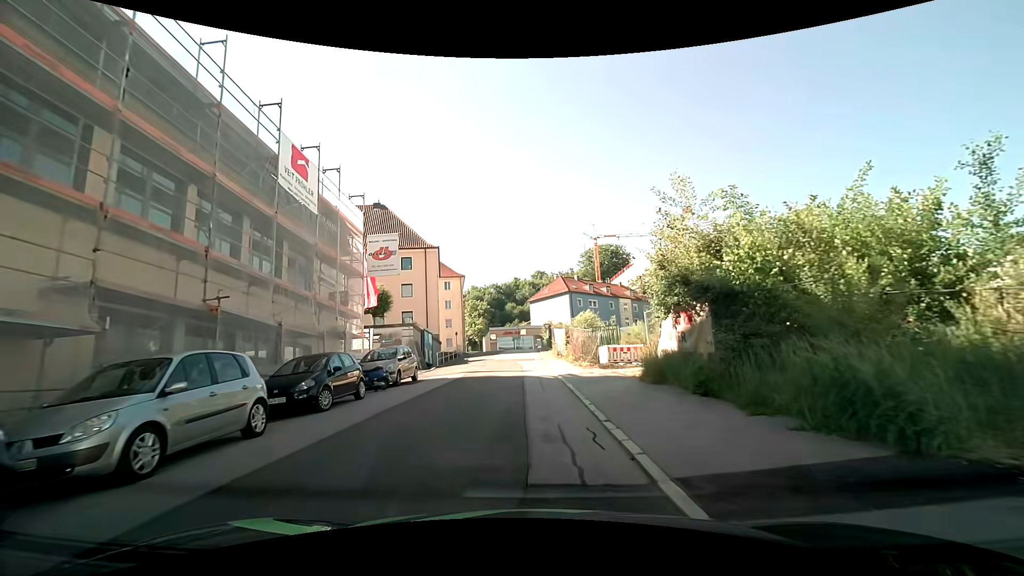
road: residential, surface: asphalt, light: Day
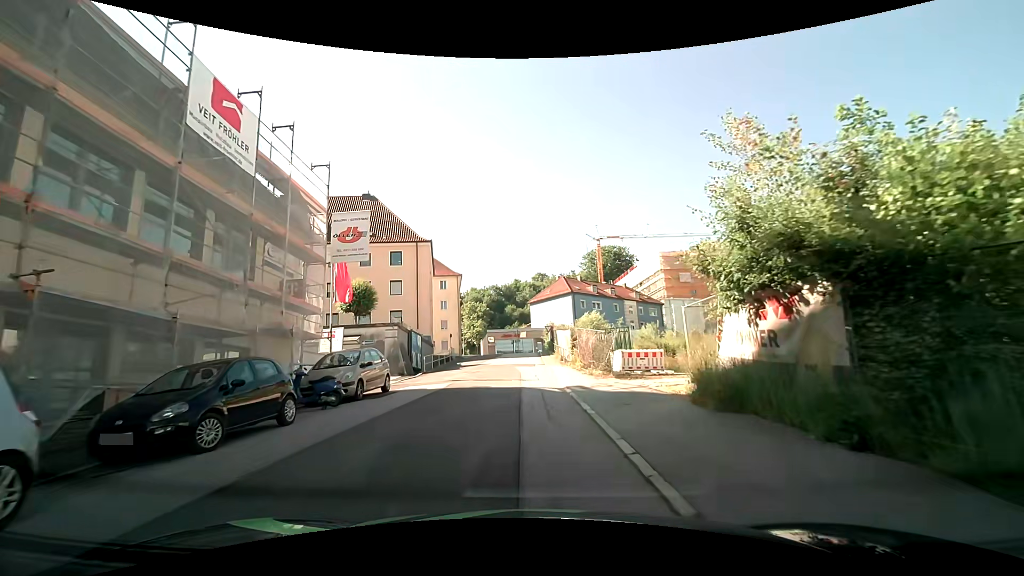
(0.0, +4.4) m; -1°
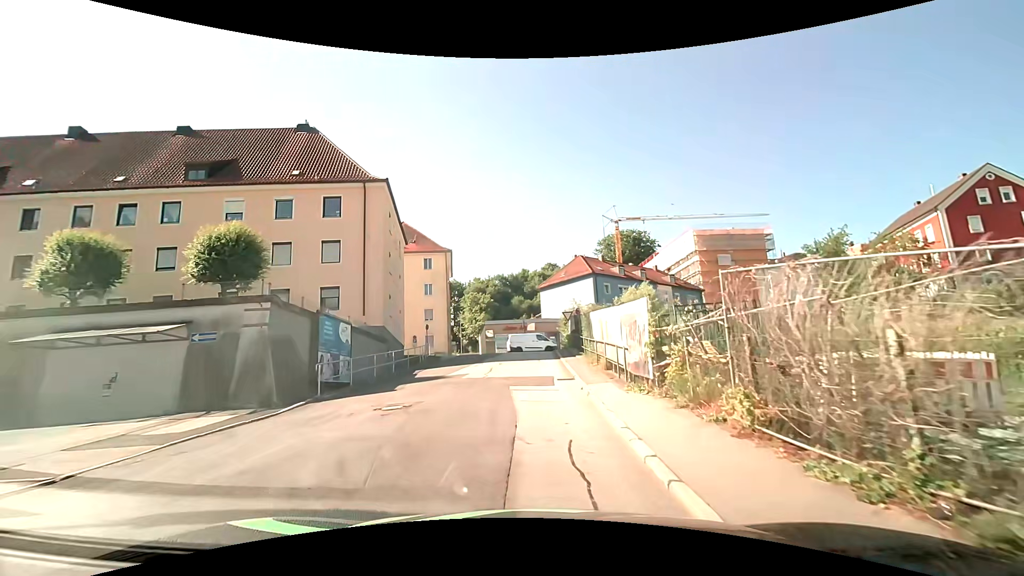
(0.0, +17.4) m; -1°
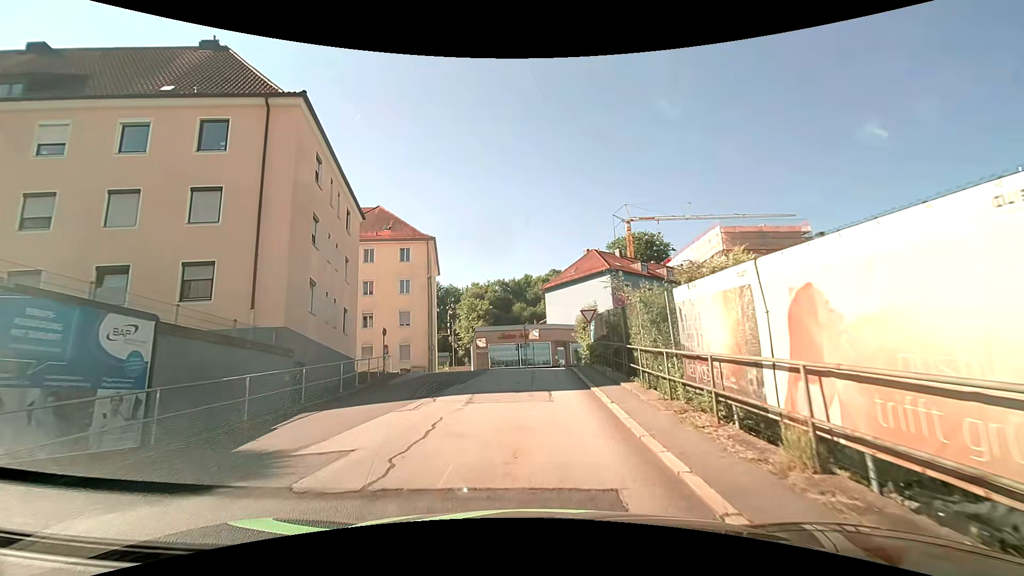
(+0.1, +12.1) m; +1°
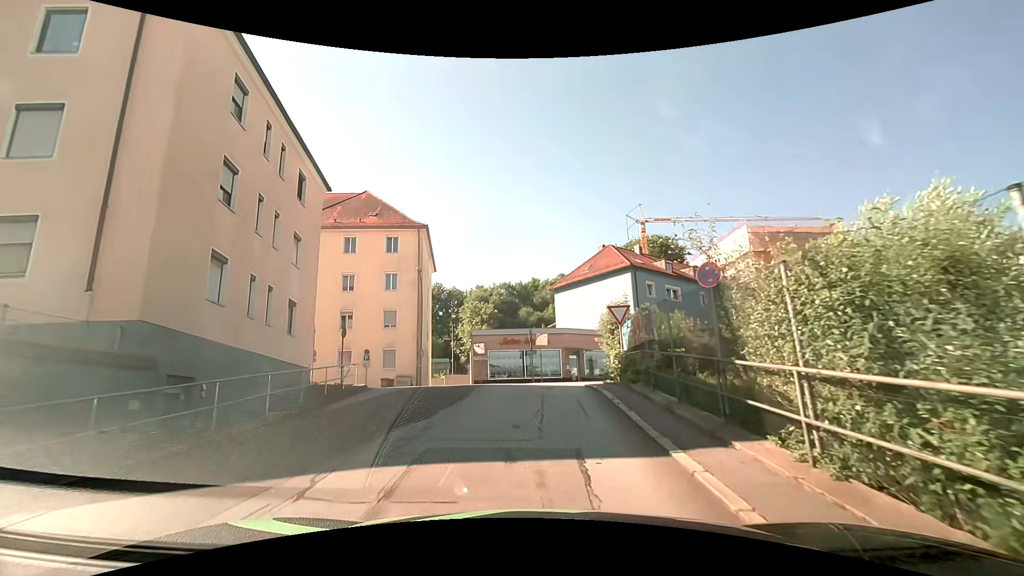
(-0.1, +6.9) m; -1°
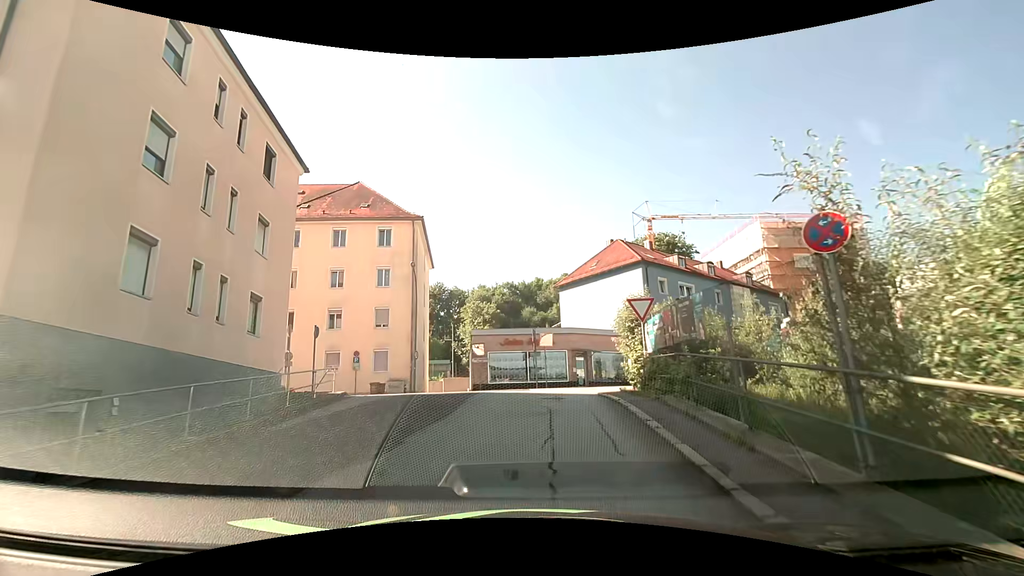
(0.0, +3.0) m; -1°
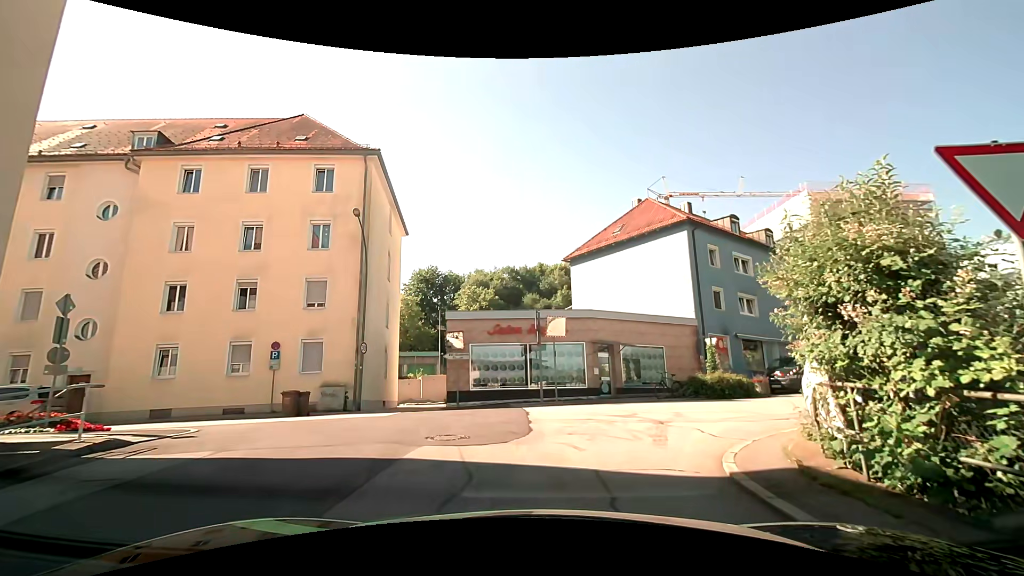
(0.0, +11.2) m; +1°
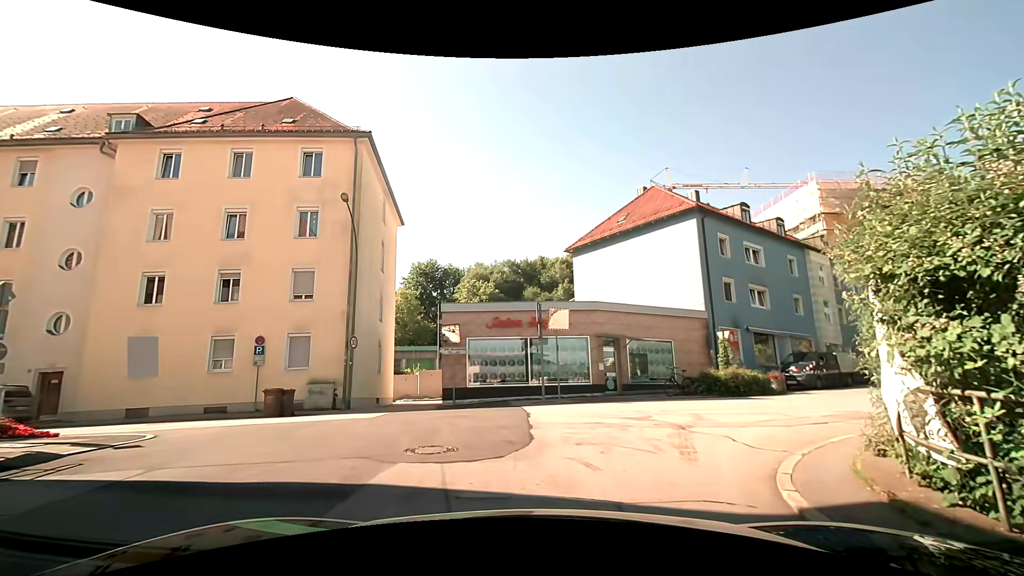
(0.0, +1.4) m; -1°
(0, +10) (-5, +18) (-15, +18) (-25, +16) (-35, +15) (-45, +14) (-55, +12) (-64, +11) (-74, +10) (-84, +9) m
